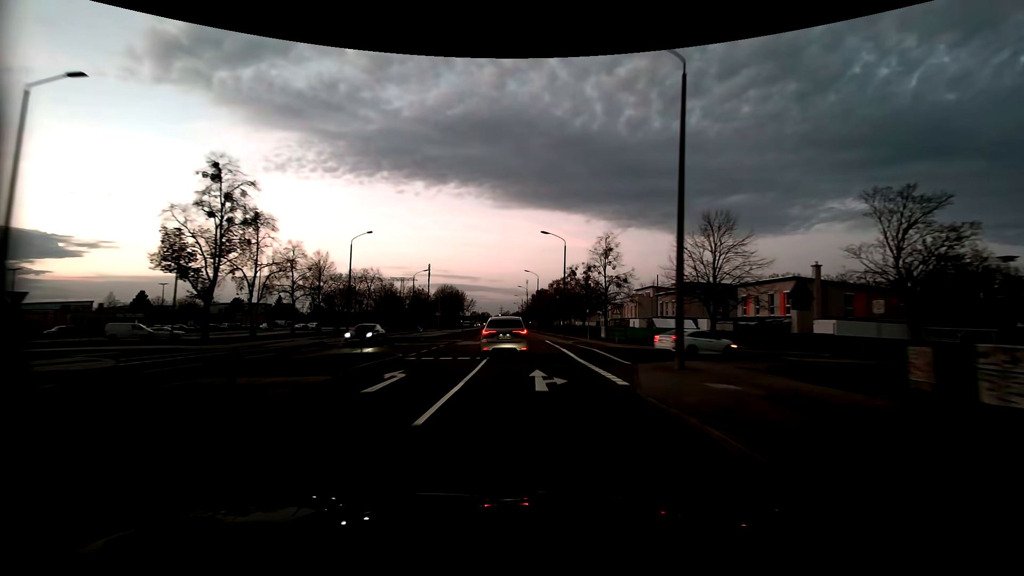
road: tertiary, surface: asphalt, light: Dusk
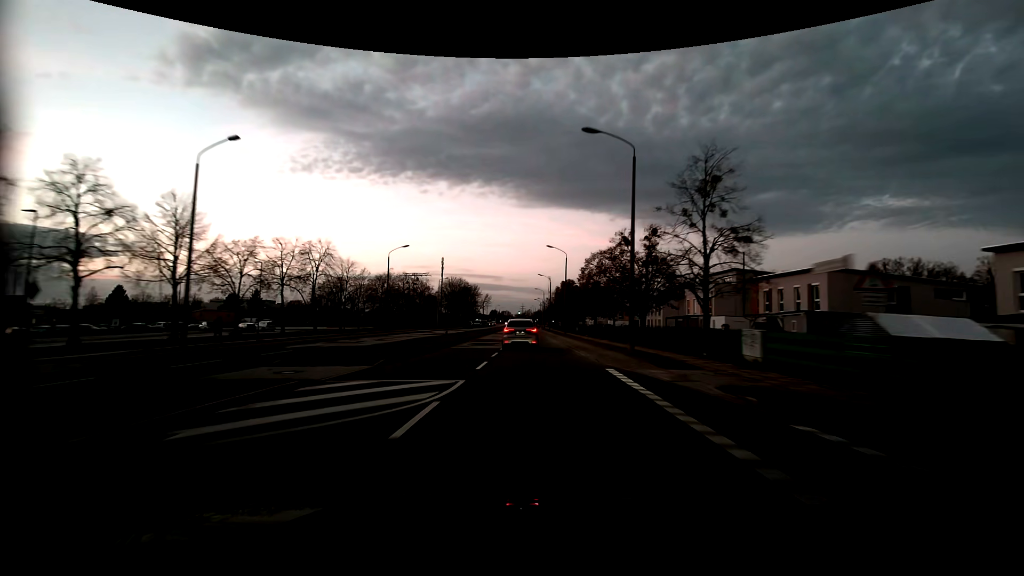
(-0.6, +29.8) m; -2°
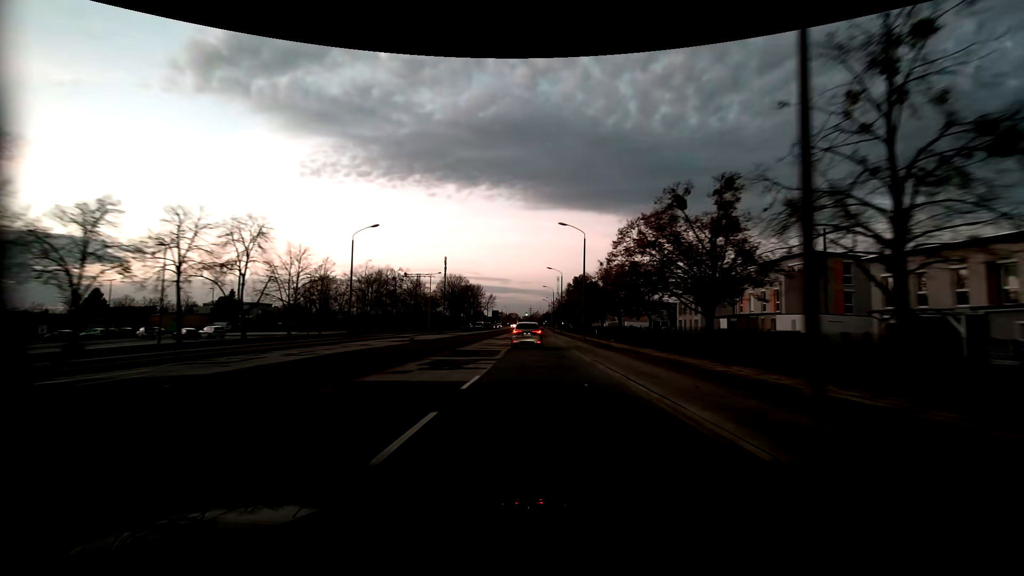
(-0.2, +16.3) m; -1°
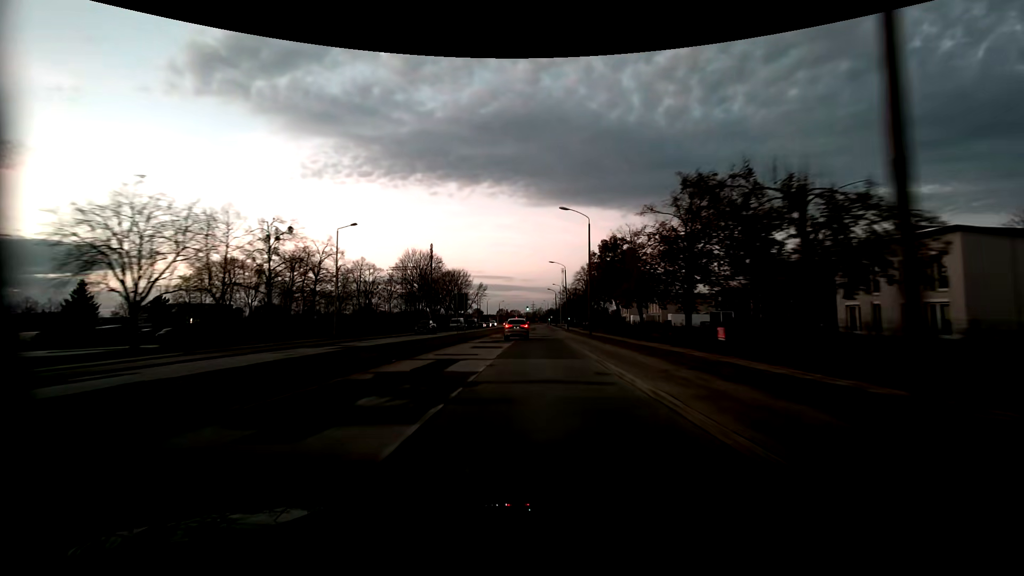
(0.0, +44.3) m; 0°
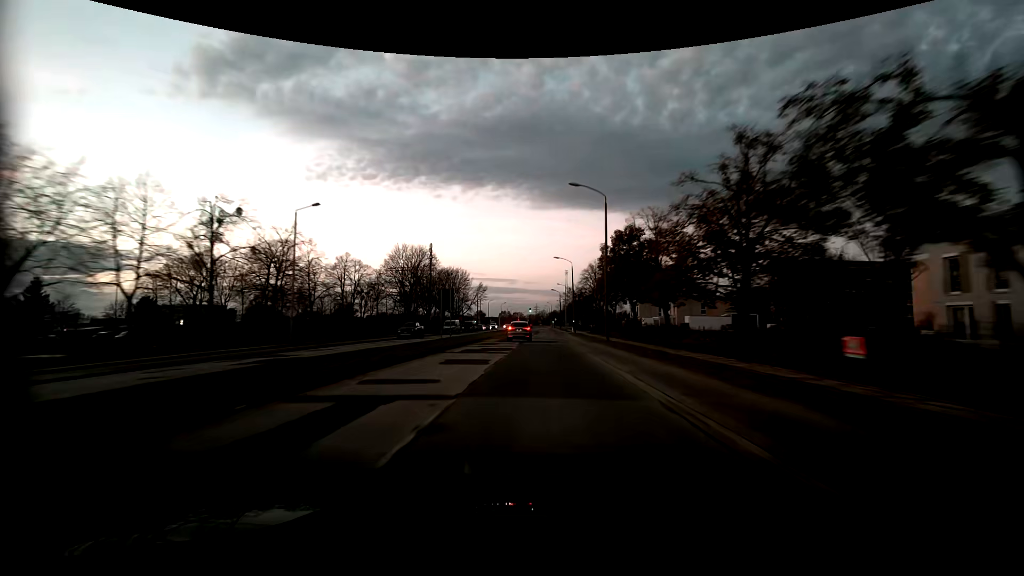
(0.0, +9.1) m; 0°
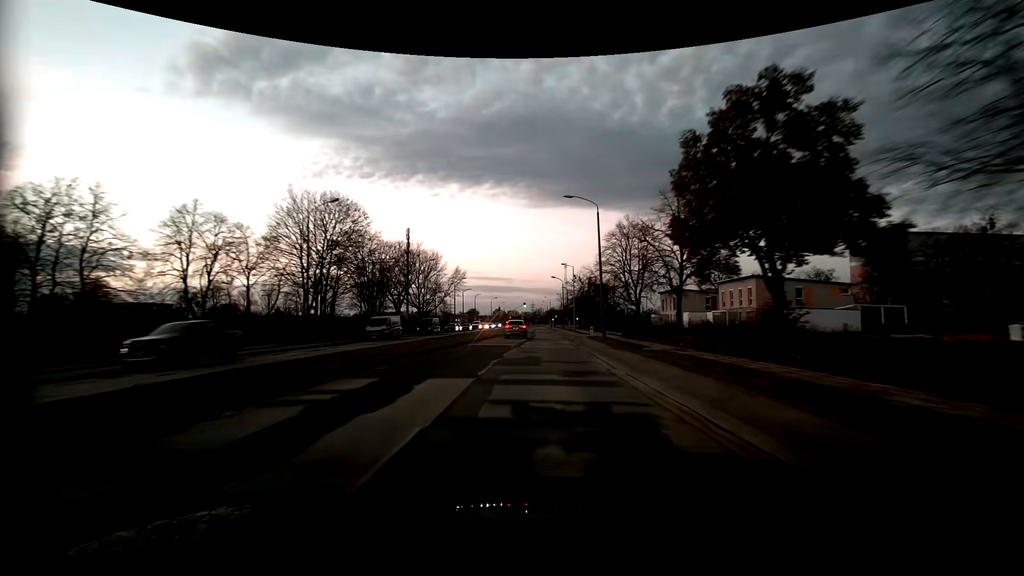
(0.0, +35.9) m; 0°
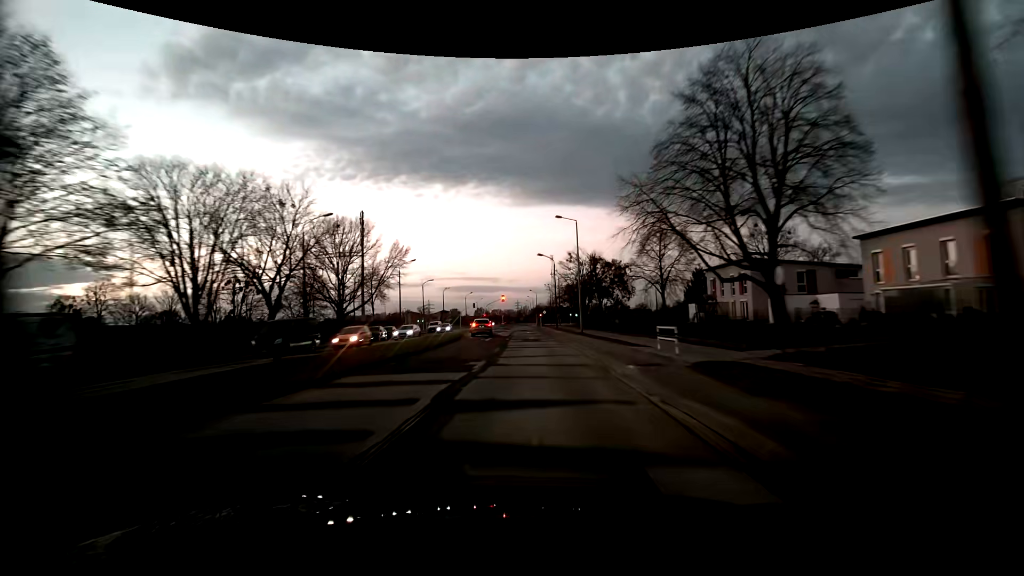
(+0.6, +34.9) m; +1°
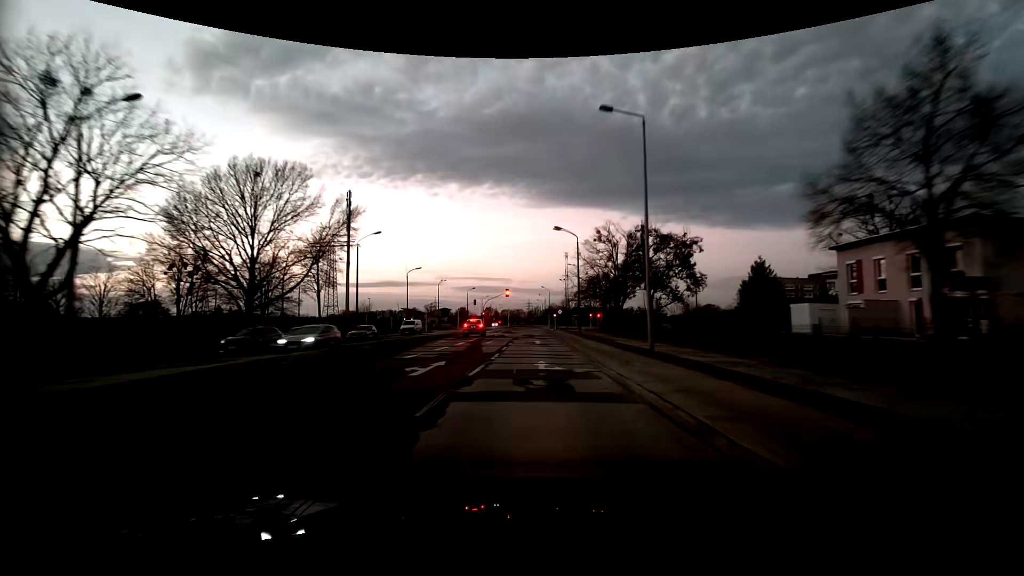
(-0.1, +24.0) m; -1°
(0, +10) (0, +20) (0, +30) (0, +40) (0, +50) (-1, +60) (-1, +70) (-1, +80) (-1, +90) (-1, +100) m
